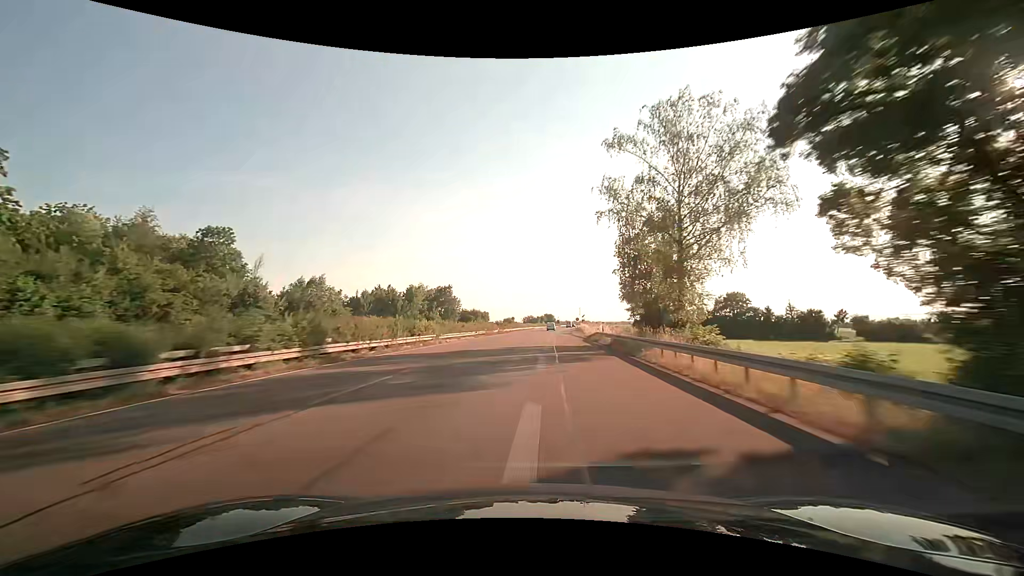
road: trunk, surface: asphalt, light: Day
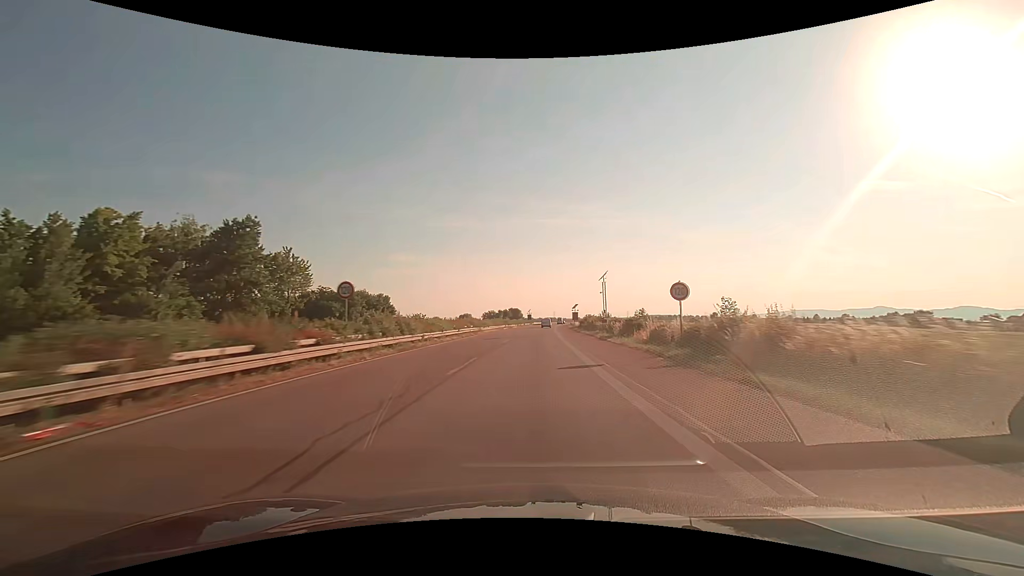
(+3.2, +86.2) m; +4°
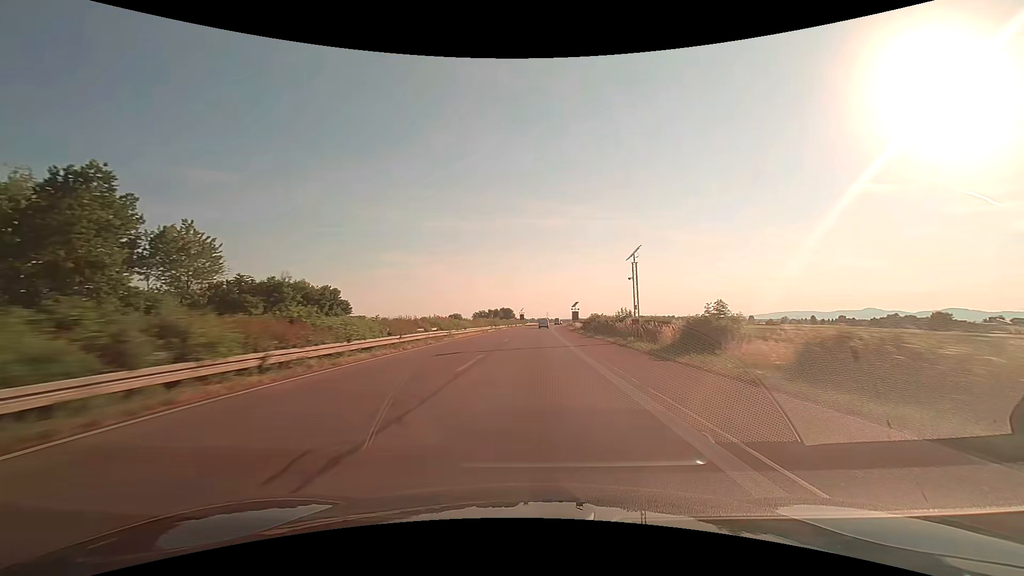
(+0.1, +17.3) m; +1°
